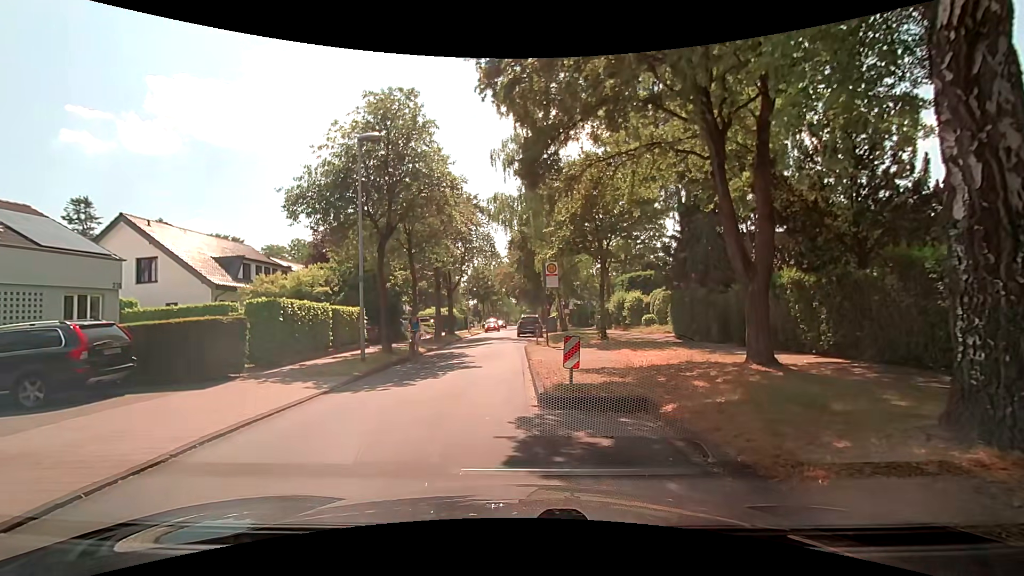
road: residential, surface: asphalt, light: Day
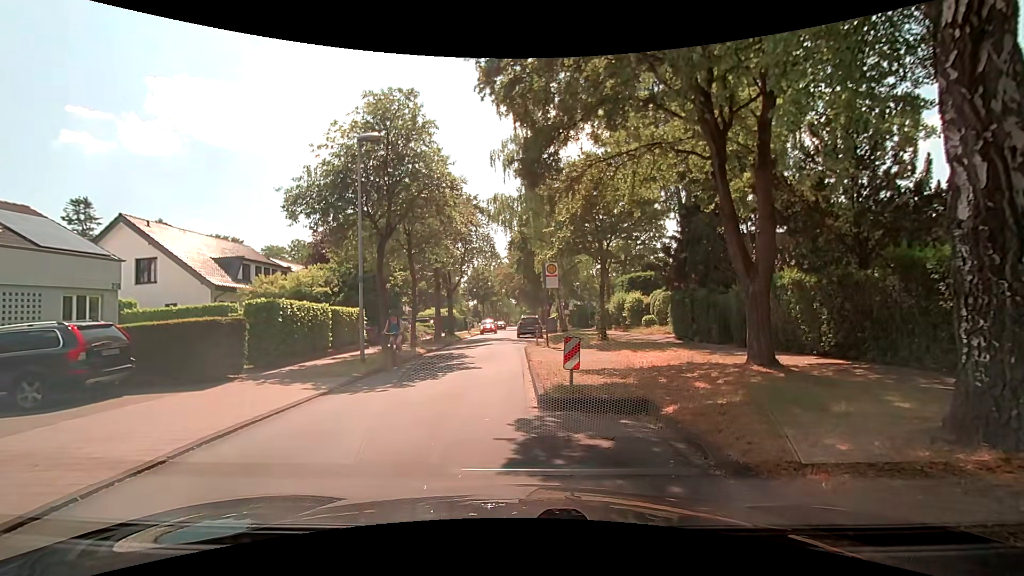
(0.0, +0.1) m; 0°
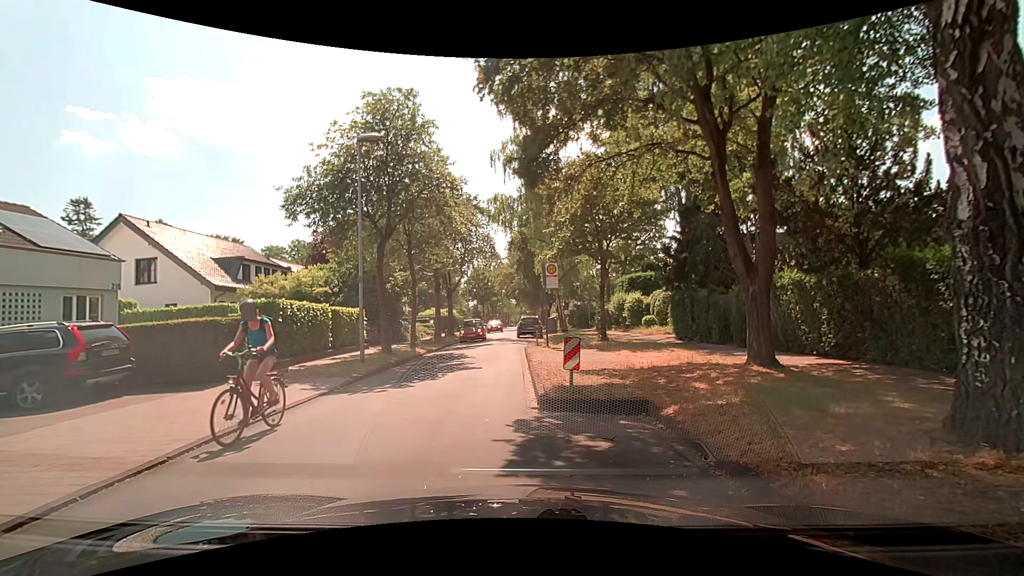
(0.0, +0.1) m; 0°
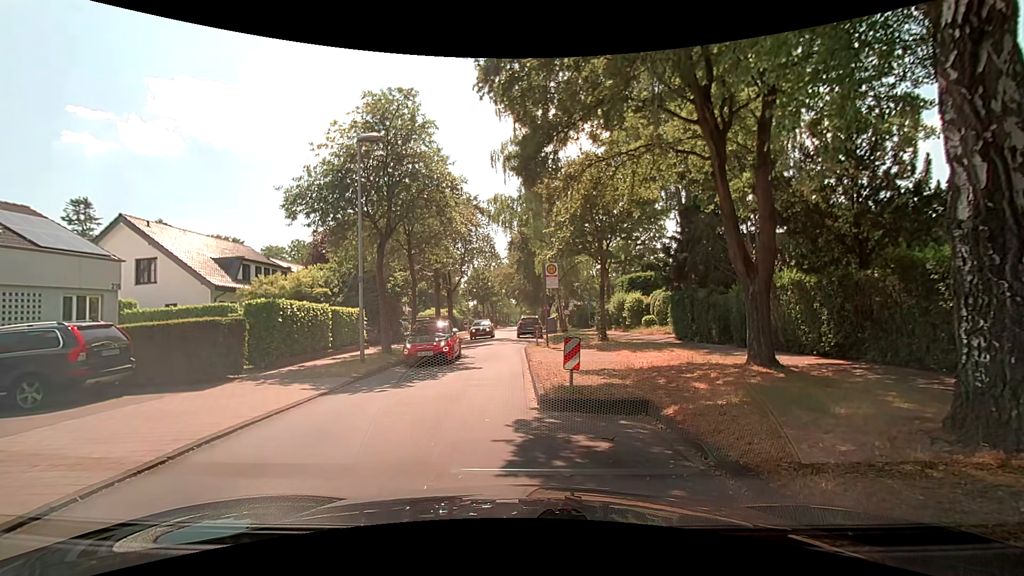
(0.0, 0.0) m; 0°
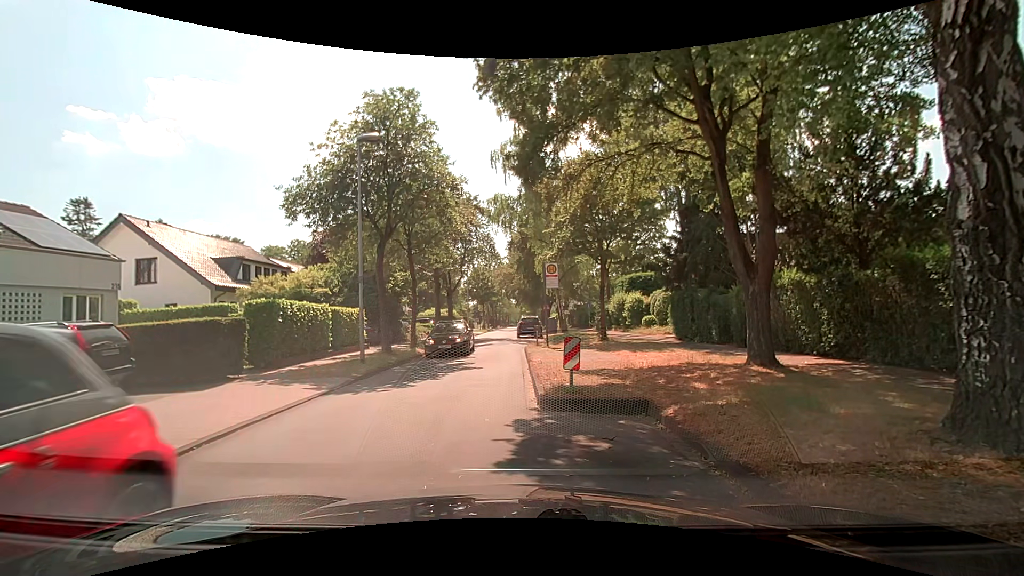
(0.0, 0.0) m; 0°
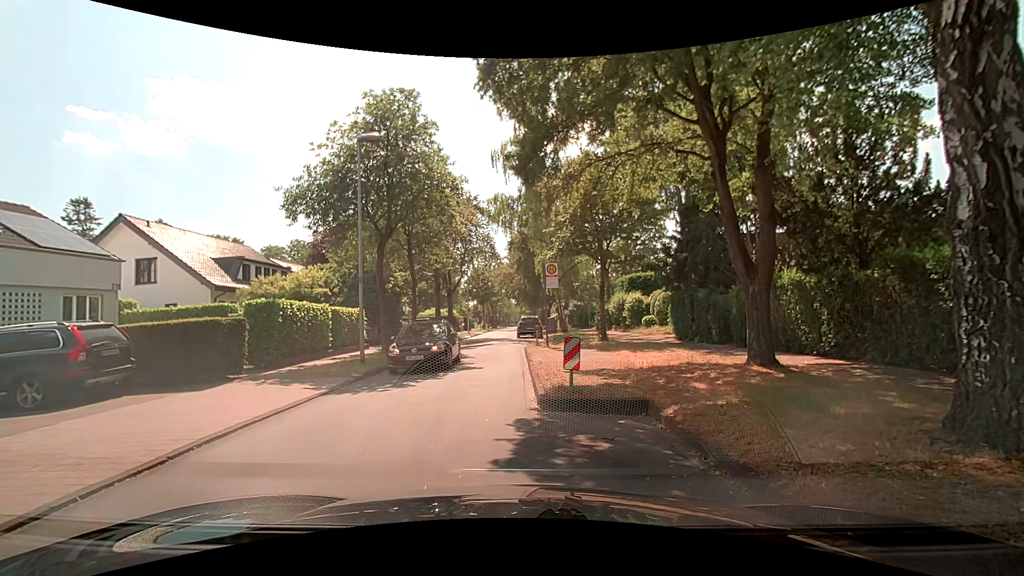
(0.0, 0.0) m; 0°
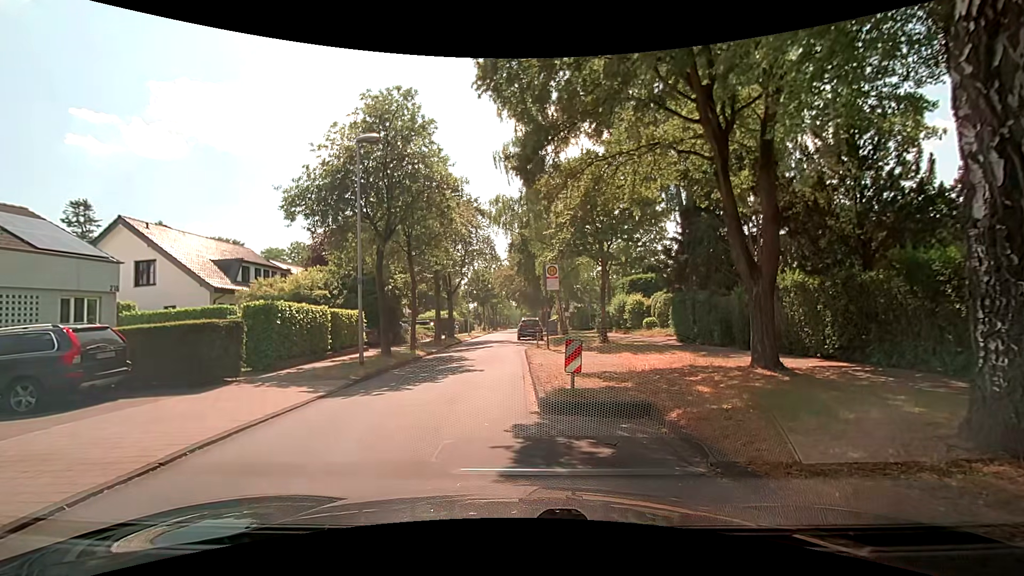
(0.0, +0.1) m; 0°
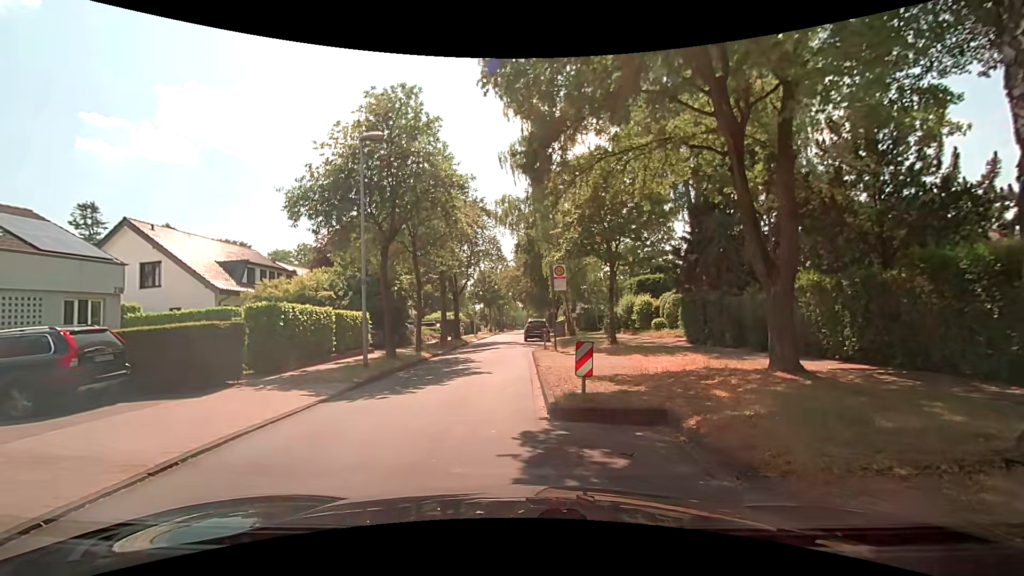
(0.0, +0.4) m; 0°
